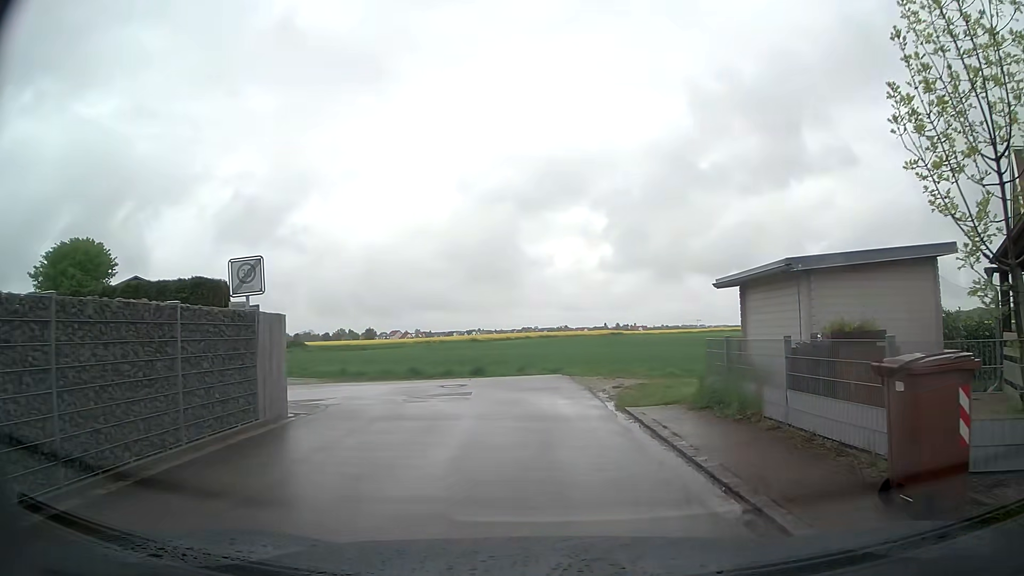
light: Day
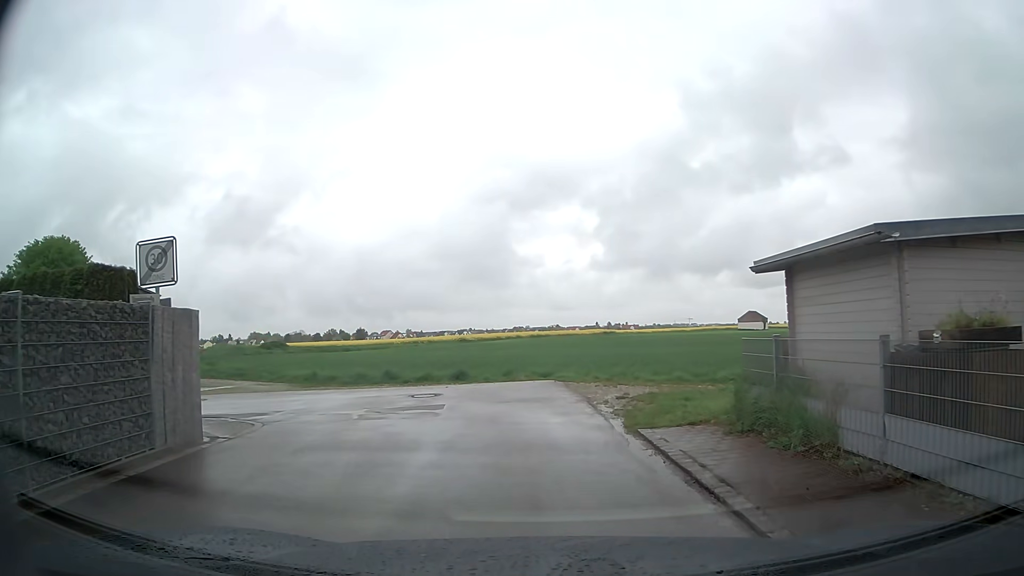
(0.0, +2.8) m; 0°
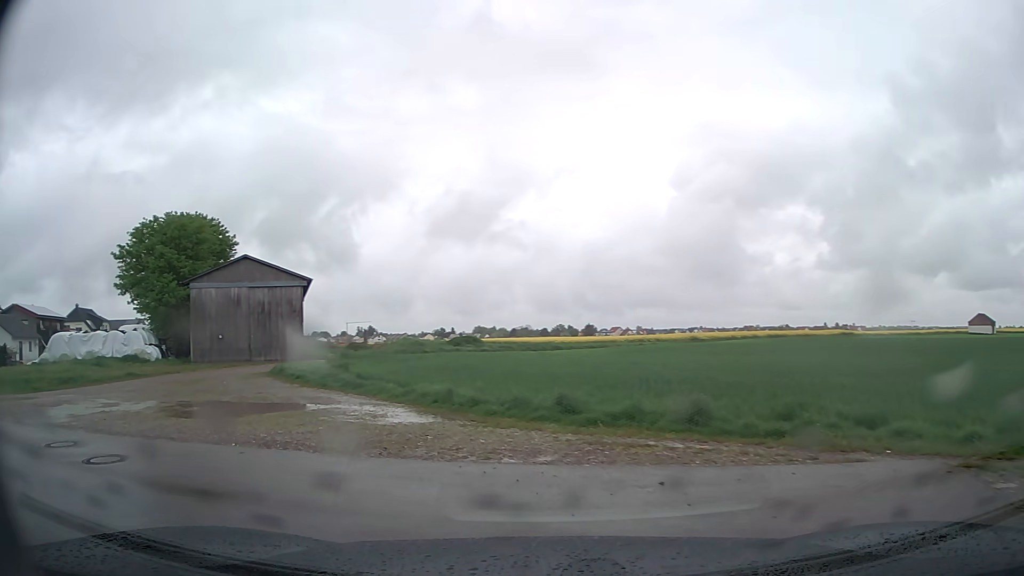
(-1.0, +11.1) m; -22°
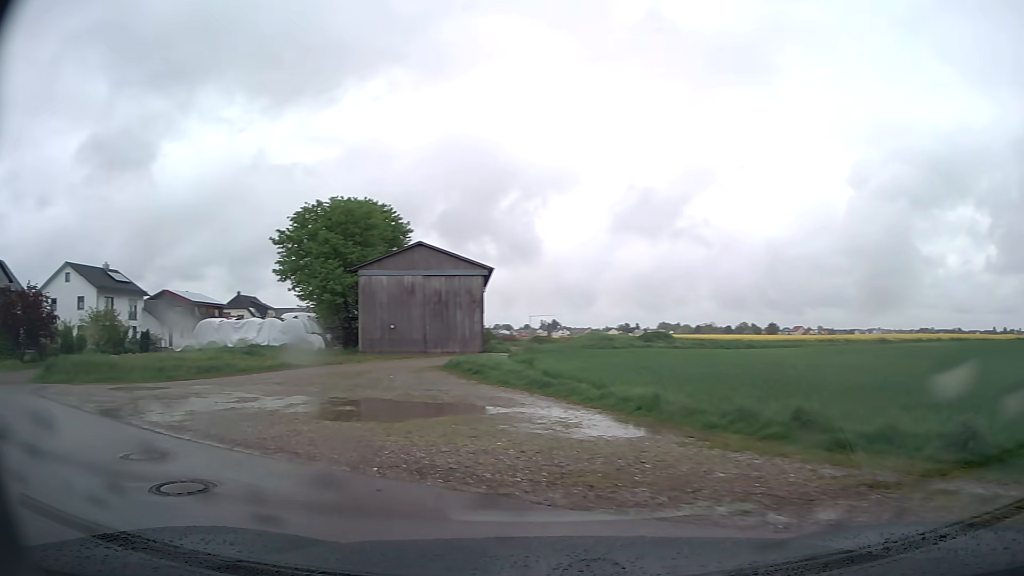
(-0.3, +2.7) m; -15°
